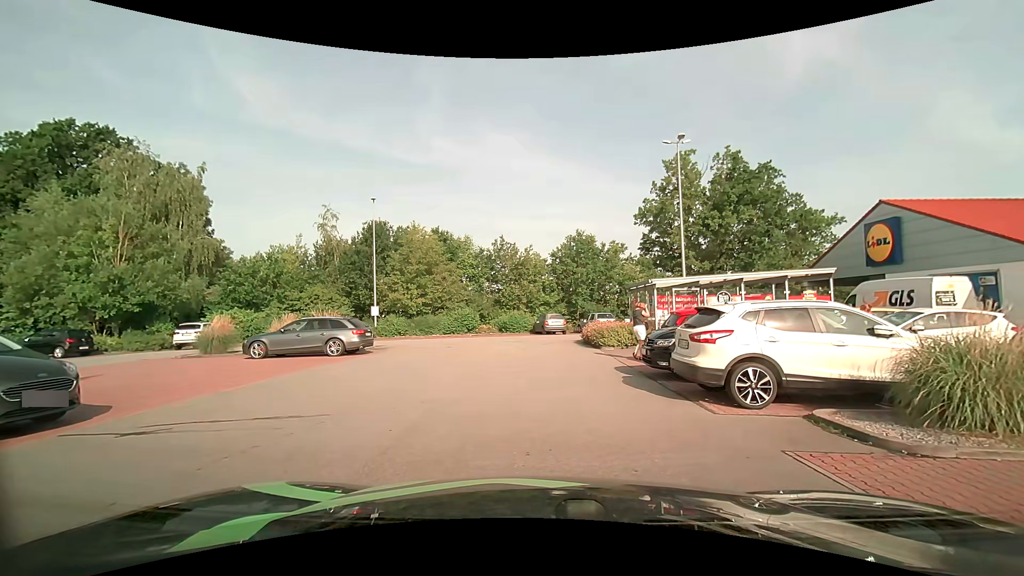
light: Day
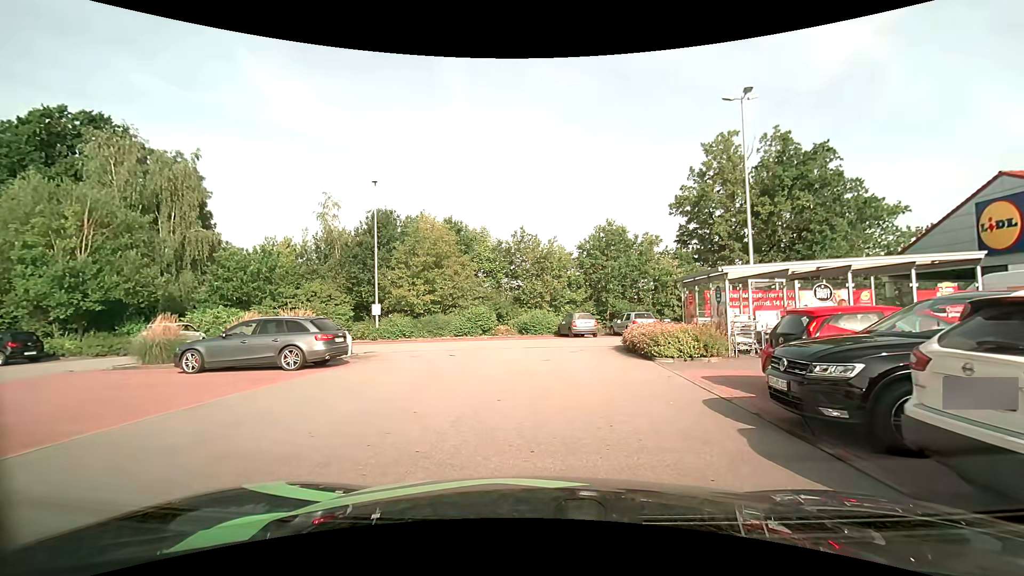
(-0.2, +5.0) m; -4°
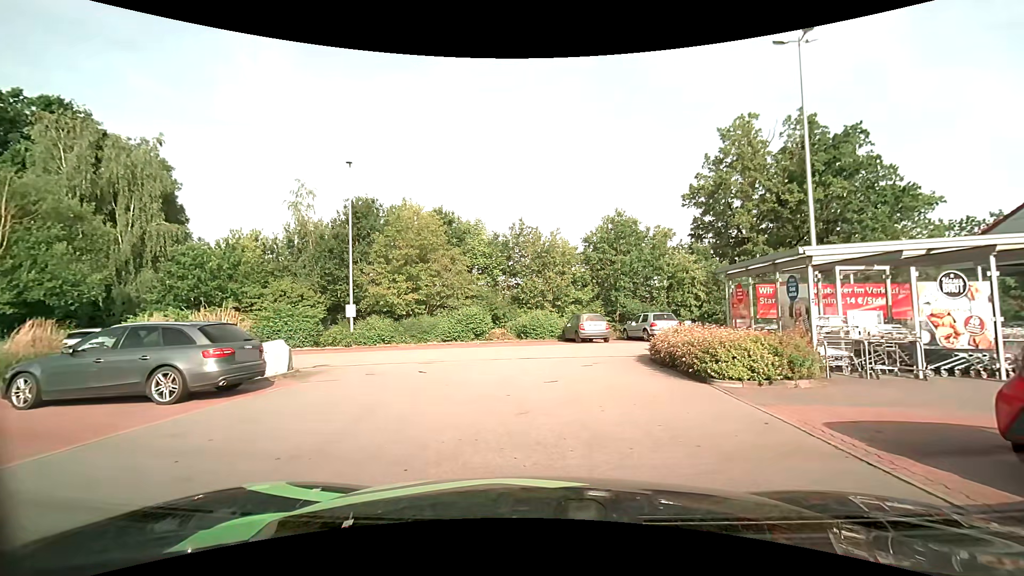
(+0.1, +4.5) m; +1°
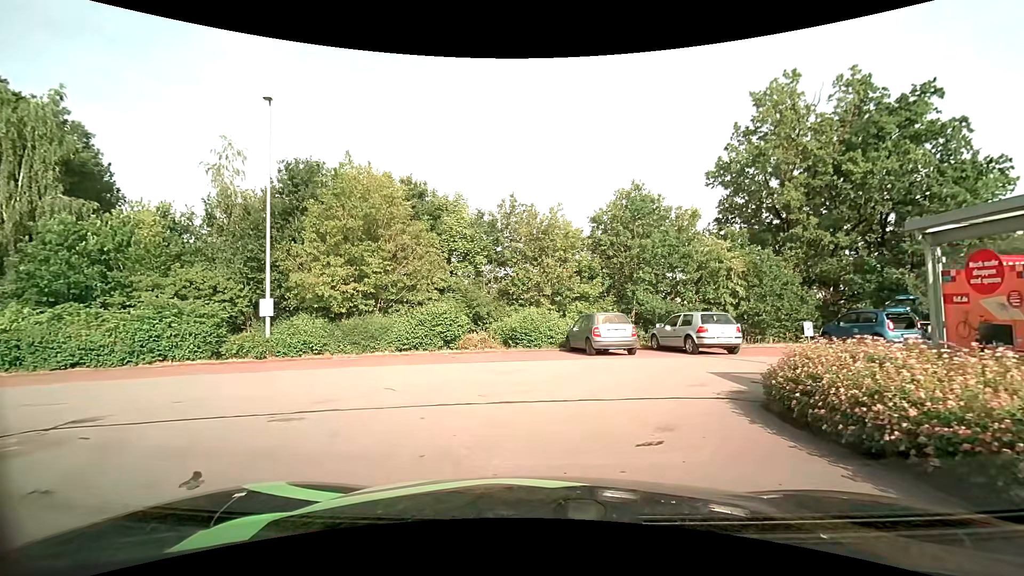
(+0.1, +7.9) m; 0°
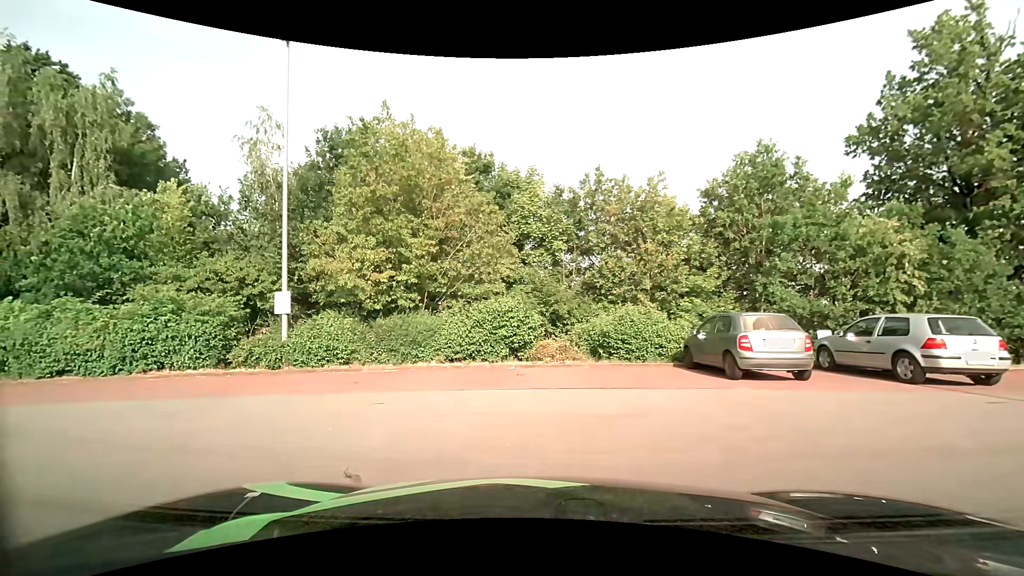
(-0.2, +5.4) m; -9°
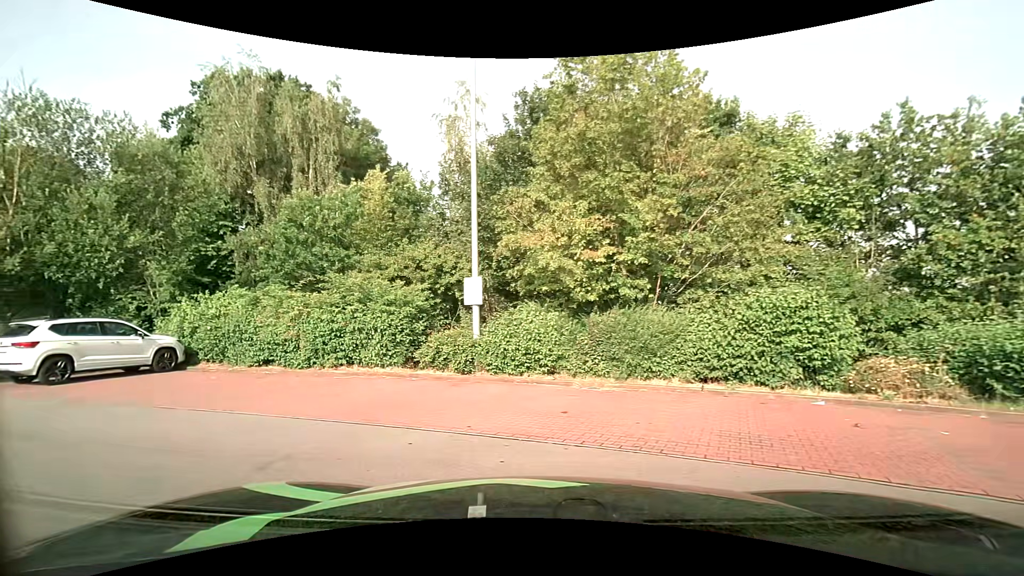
(-0.7, +4.4) m; -22°
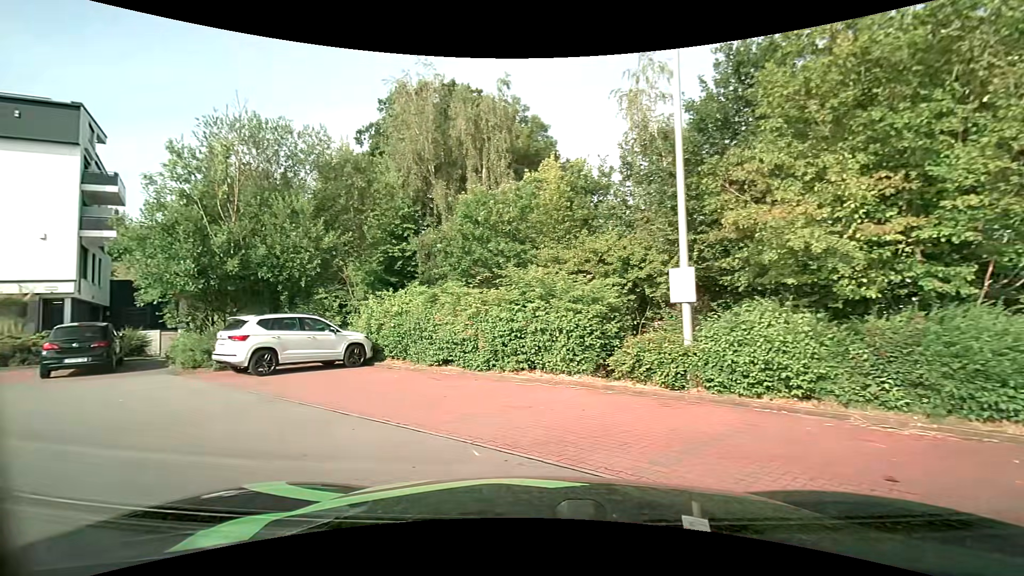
(-0.4, +2.1) m; -21°
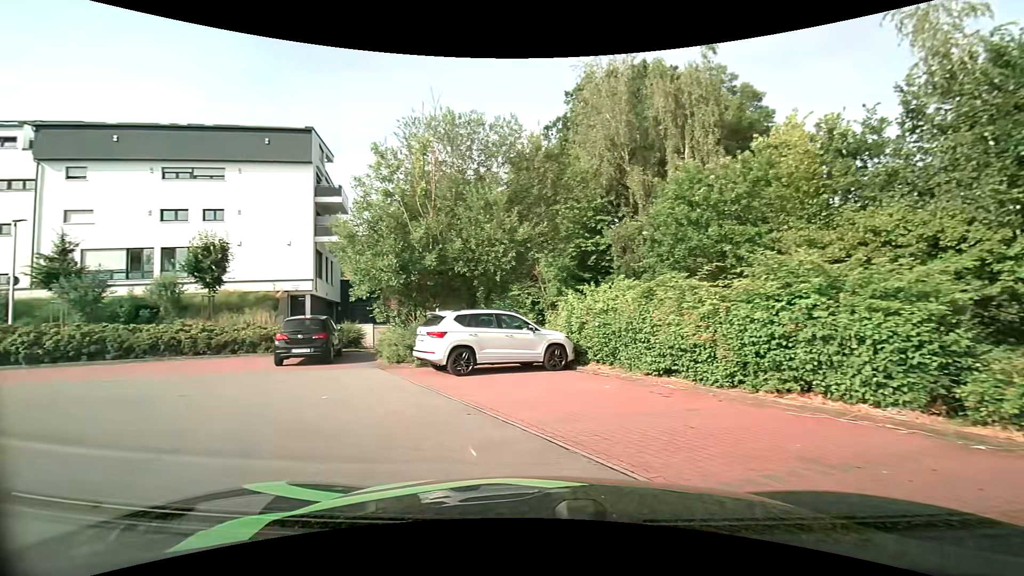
(-0.4, +2.4) m; -22°
(-4, +9) (-14, +11) (-24, +9) (-34, +7) (-43, +5) (-52, +1) (-54, -9) (-49, -17) (-39, -17) (-29, -14) m
